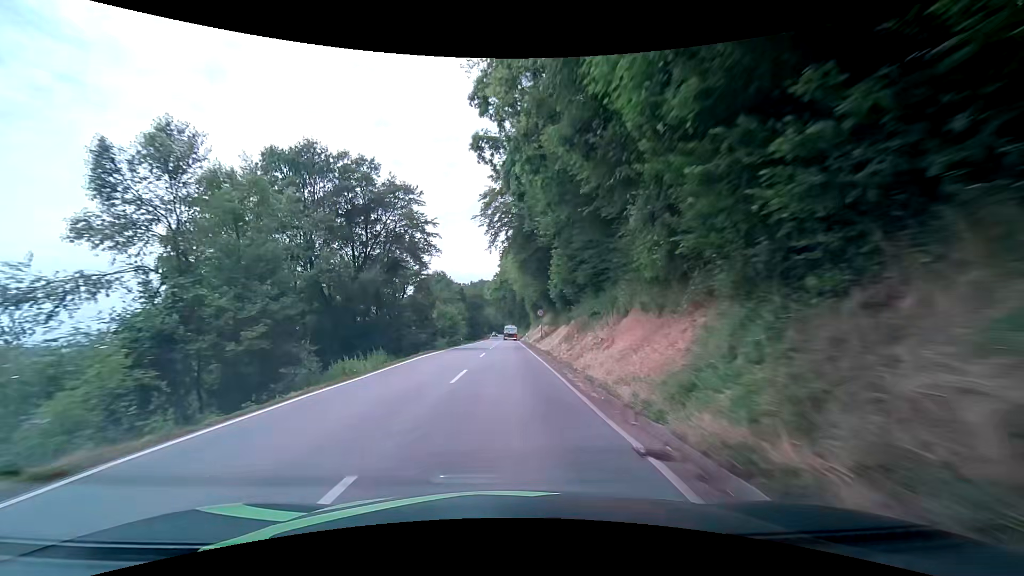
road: secondary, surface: asphalt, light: Day
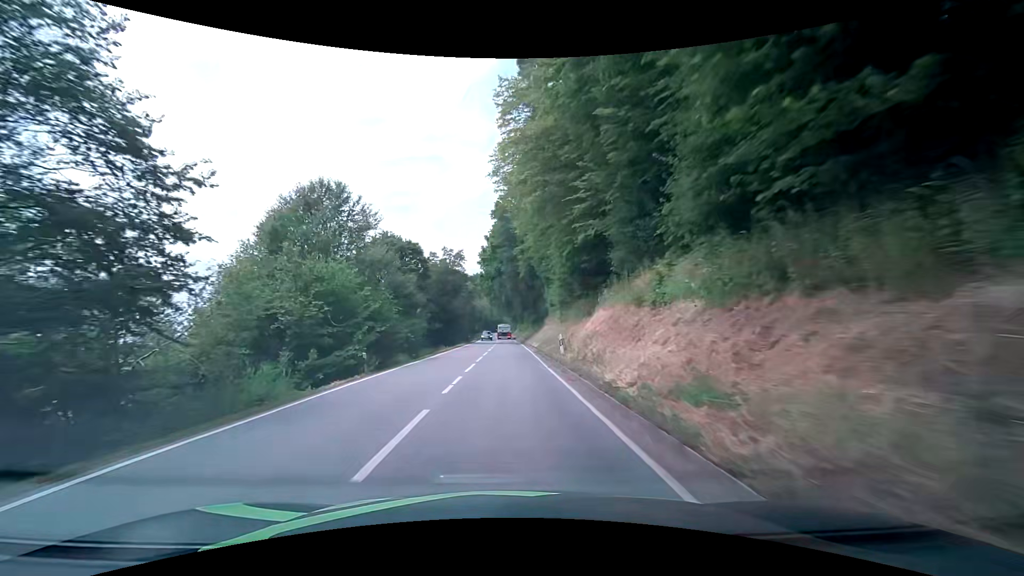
(-0.1, +39.0) m; 0°
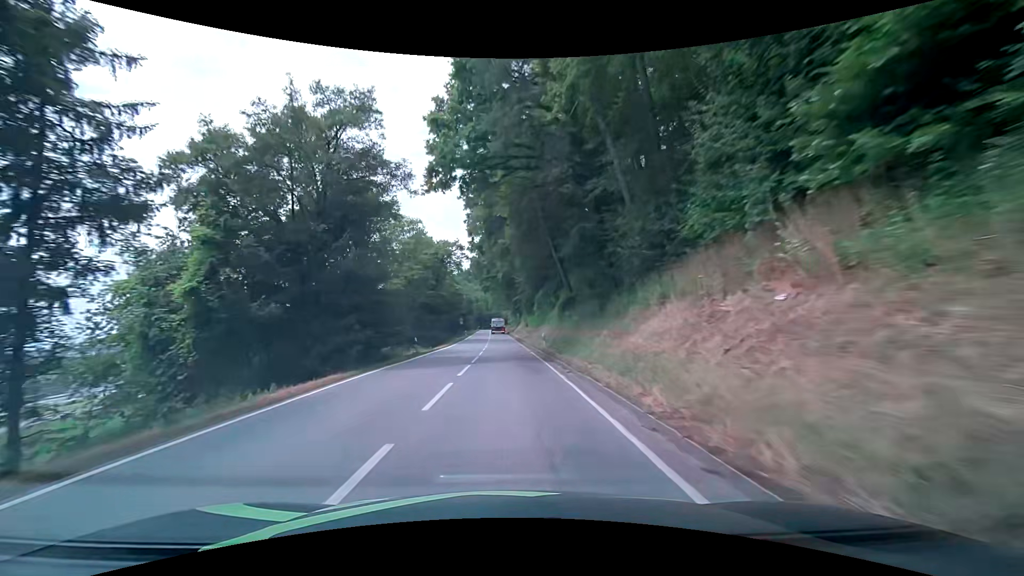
(-0.2, +40.0) m; 0°
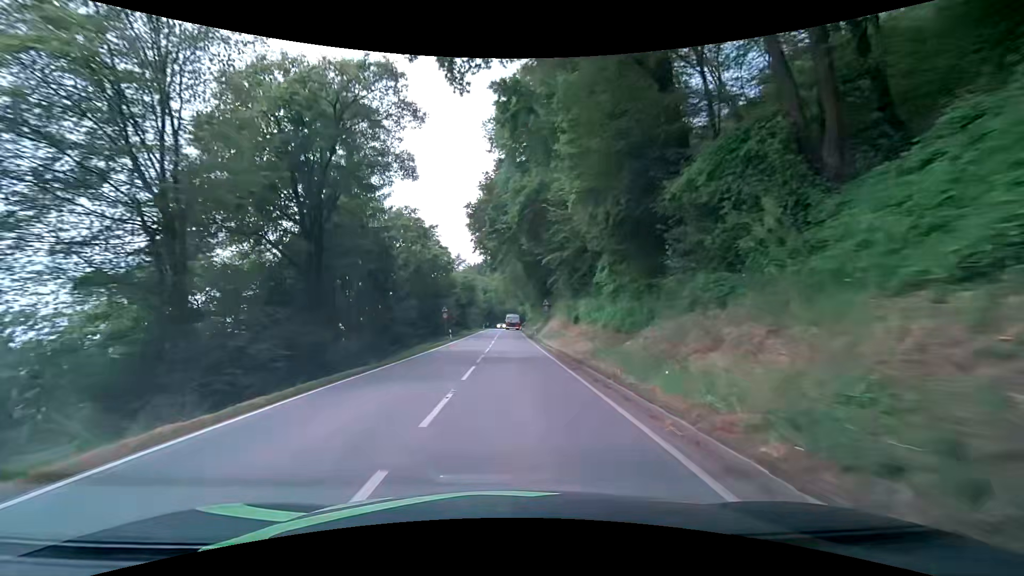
(-0.5, +37.8) m; -2°
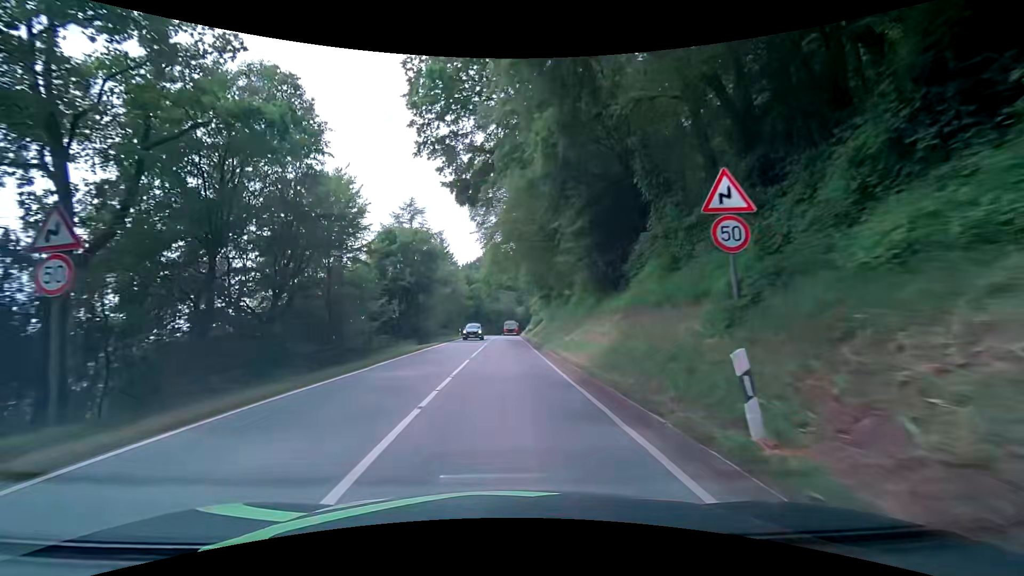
(+0.2, +40.4) m; 0°
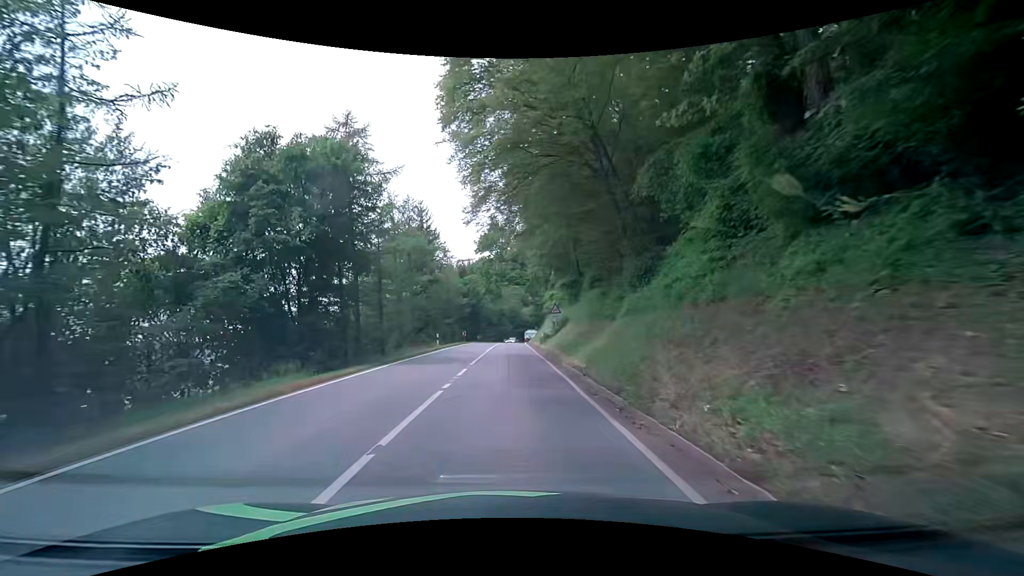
(-0.1, +20.3) m; -1°
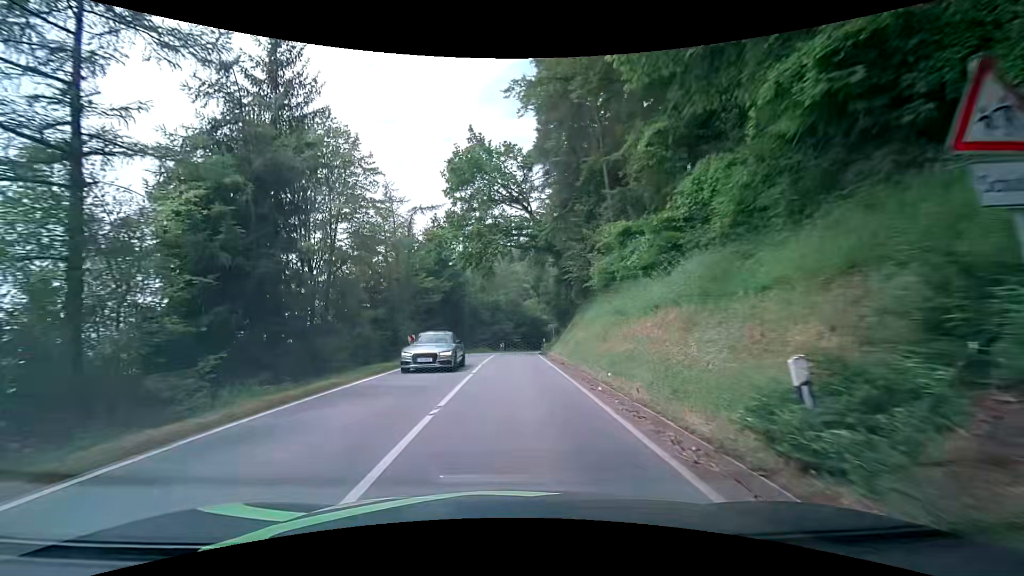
(+0.6, +32.0) m; +1°
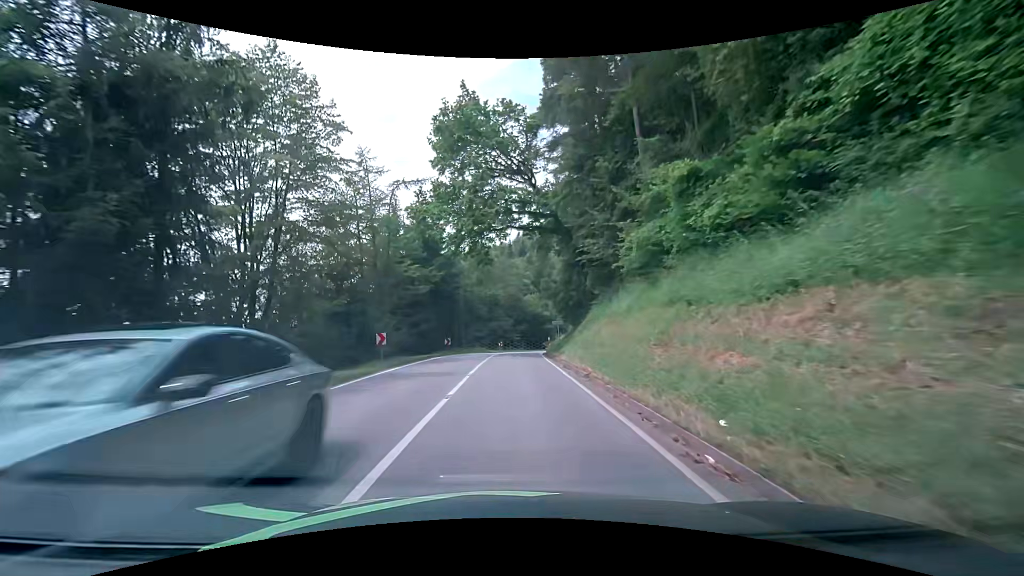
(0.0, +6.5) m; 0°
(0, +10) (0, +20) (0, +30) (+1, +40) (+1, +50) (+3, +60) (+6, +69) (+10, +78) (+15, +87) (+19, +96) m
